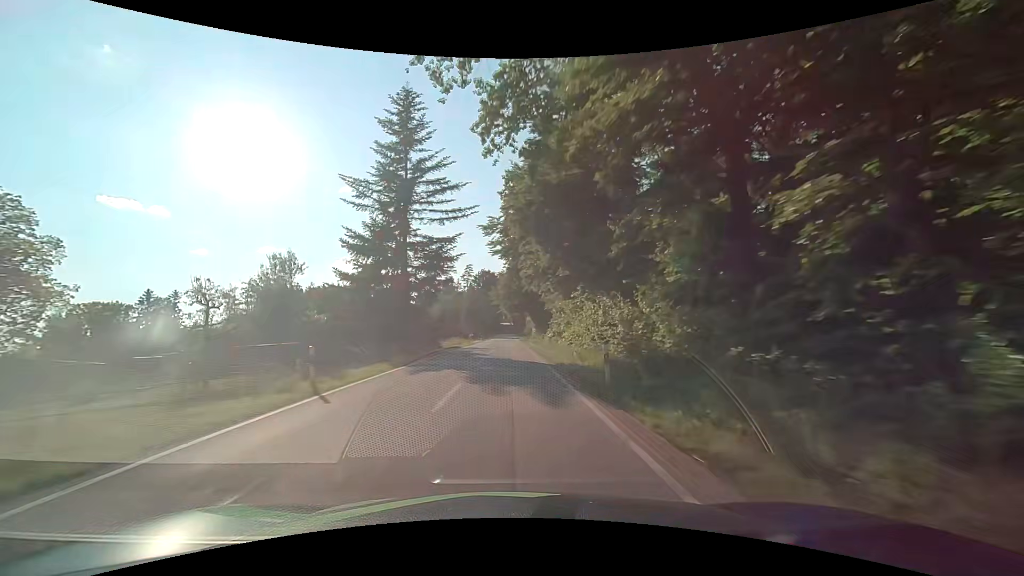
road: secondary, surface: asphalt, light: Day
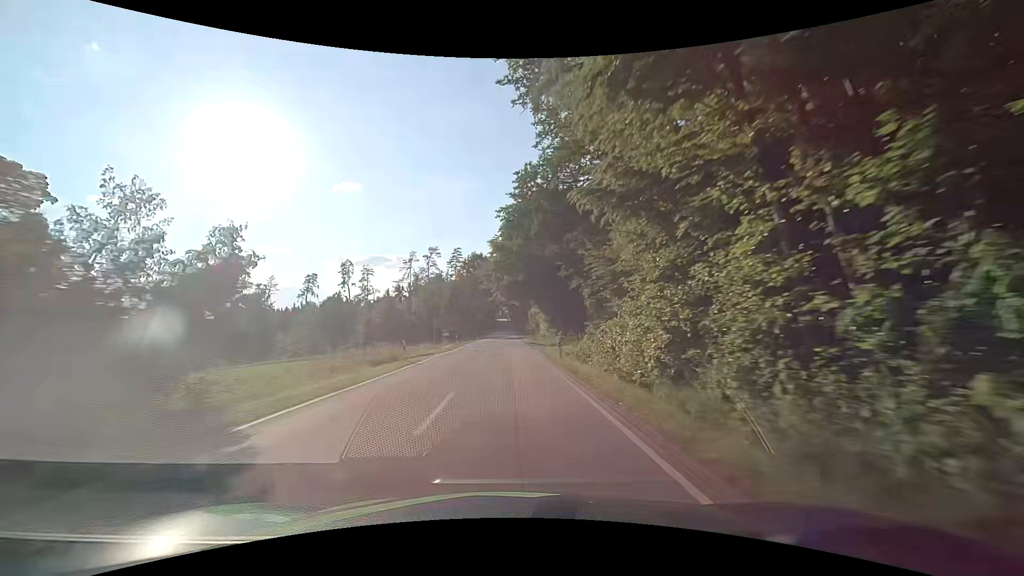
(0.0, +37.5) m; 0°
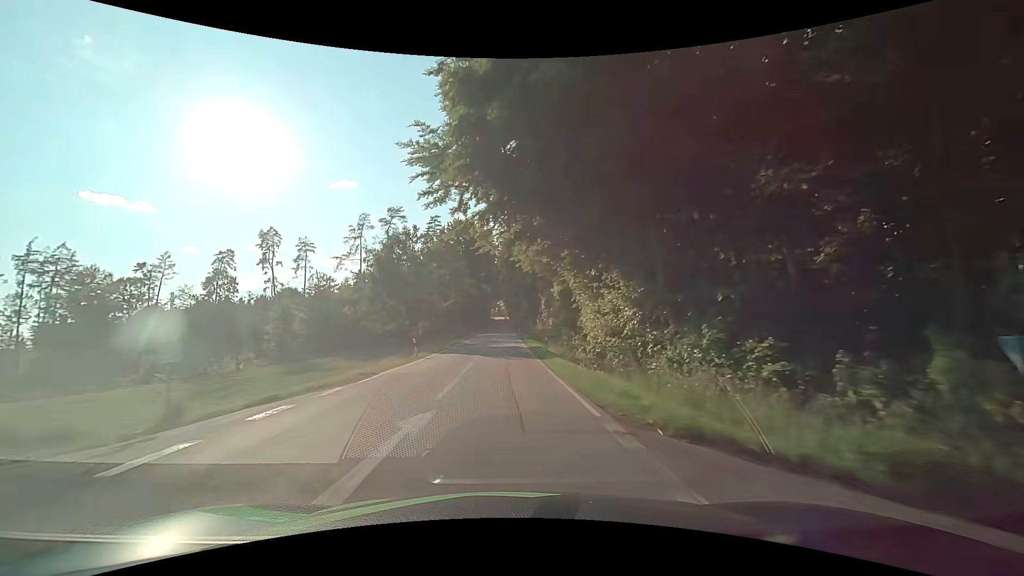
(+0.5, +50.2) m; +1°
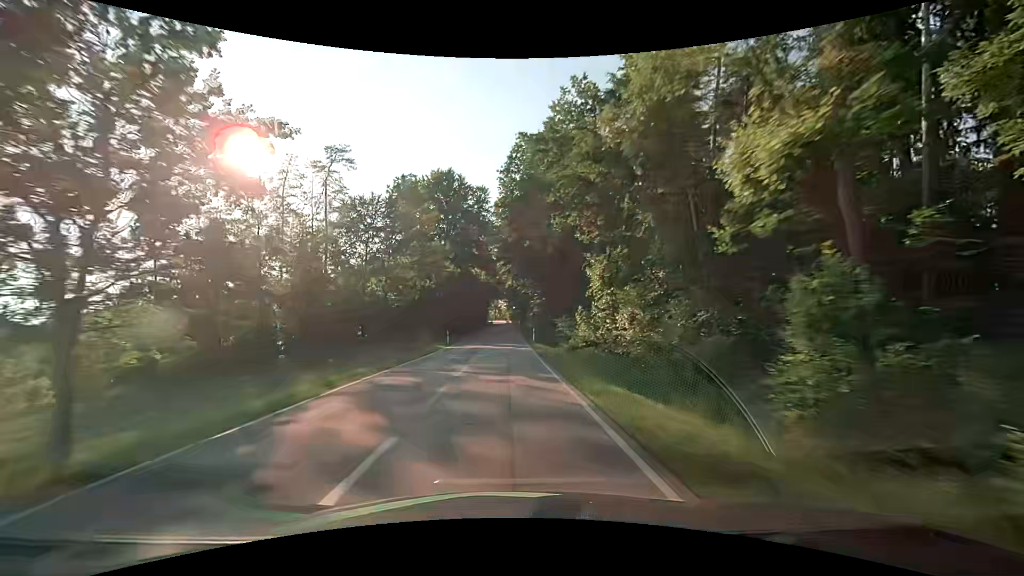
(-0.1, +37.6) m; -1°
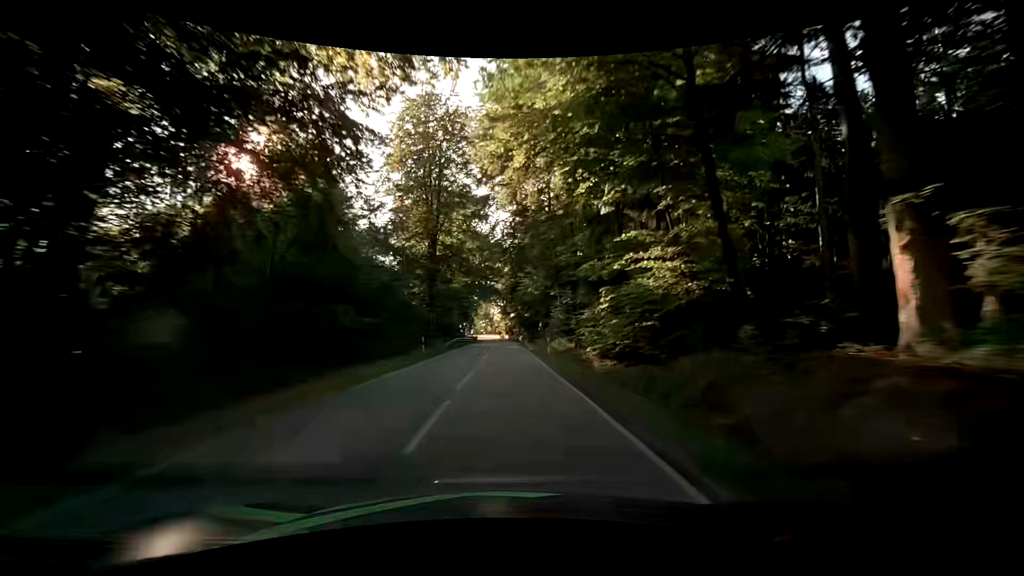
(+0.6, +62.1) m; +2°
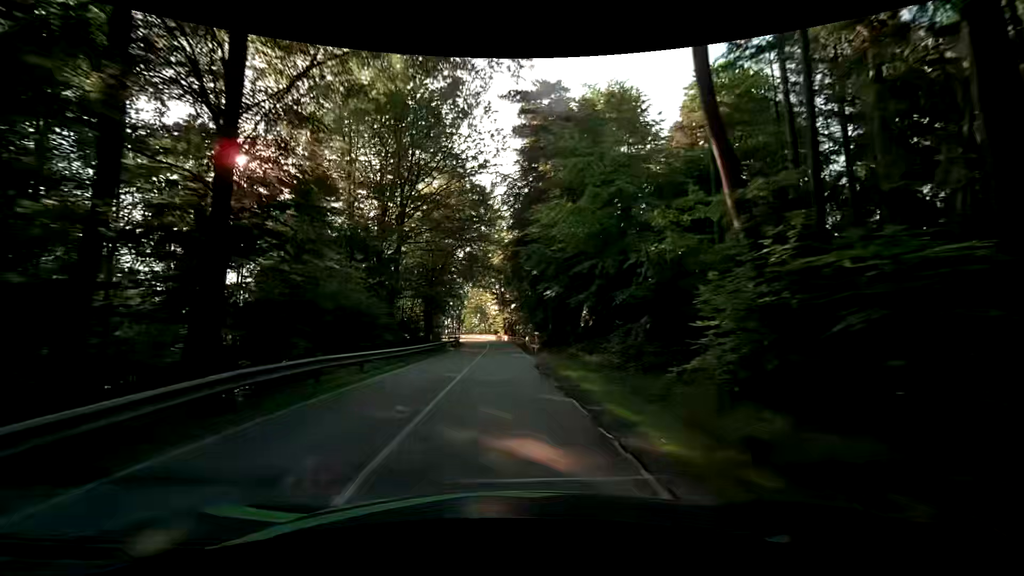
(-0.6, +36.3) m; -1°
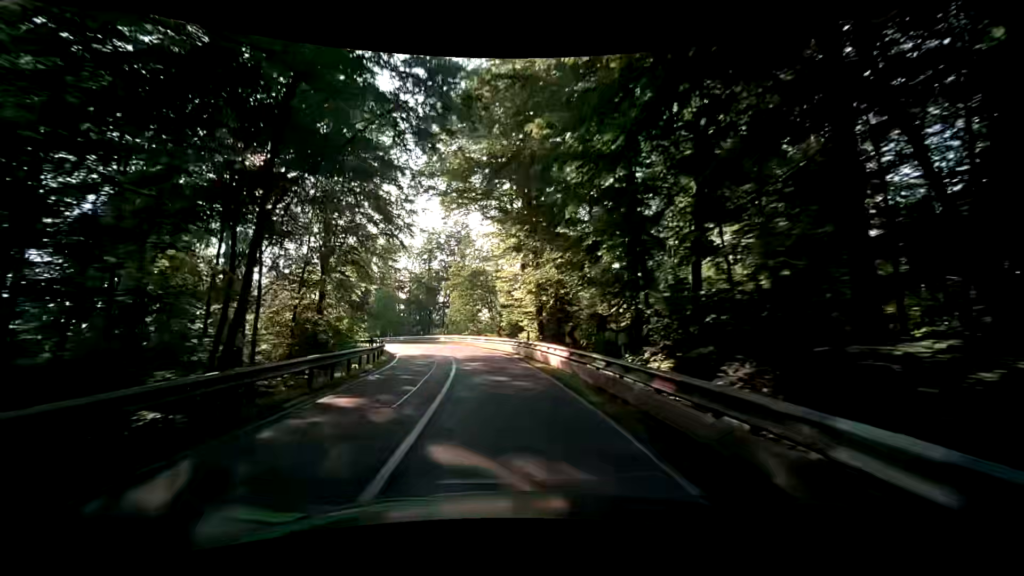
(-1.1, +56.3) m; -3°
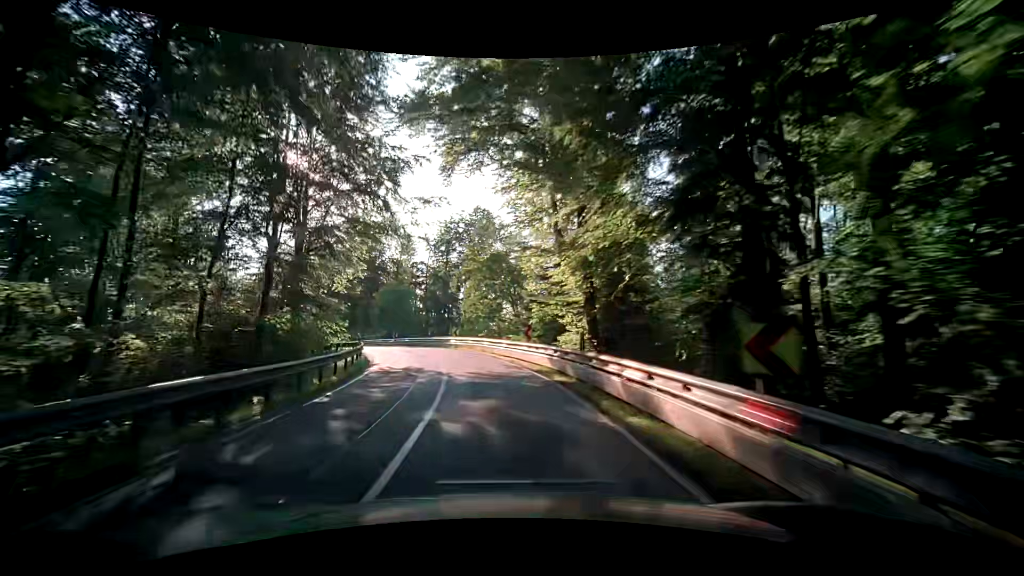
(-0.2, +10.5) m; -3°
(0, +10) (-1, +20) (-4, +30) (-7, +39) (-12, +48) (-17, +56) (-23, +65) (-29, +72) (-35, +80) (-42, +87) m
